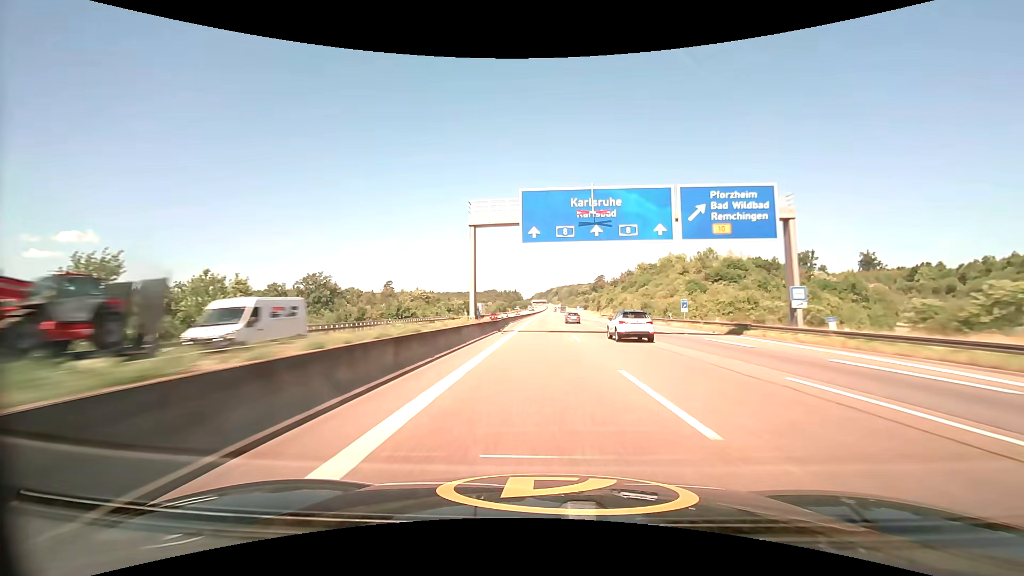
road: motorway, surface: asphalt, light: Day
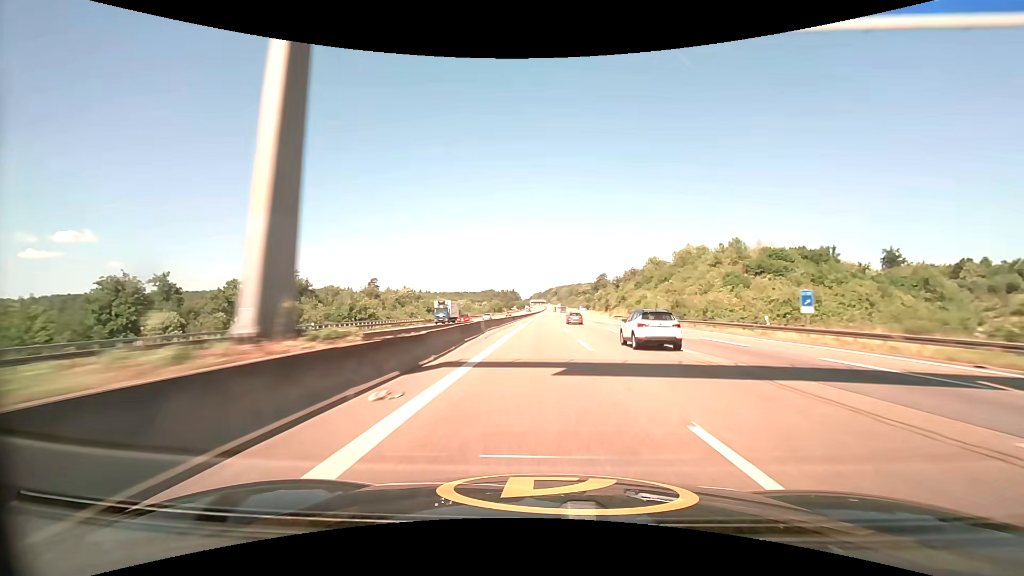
(0.0, +23.4) m; 0°
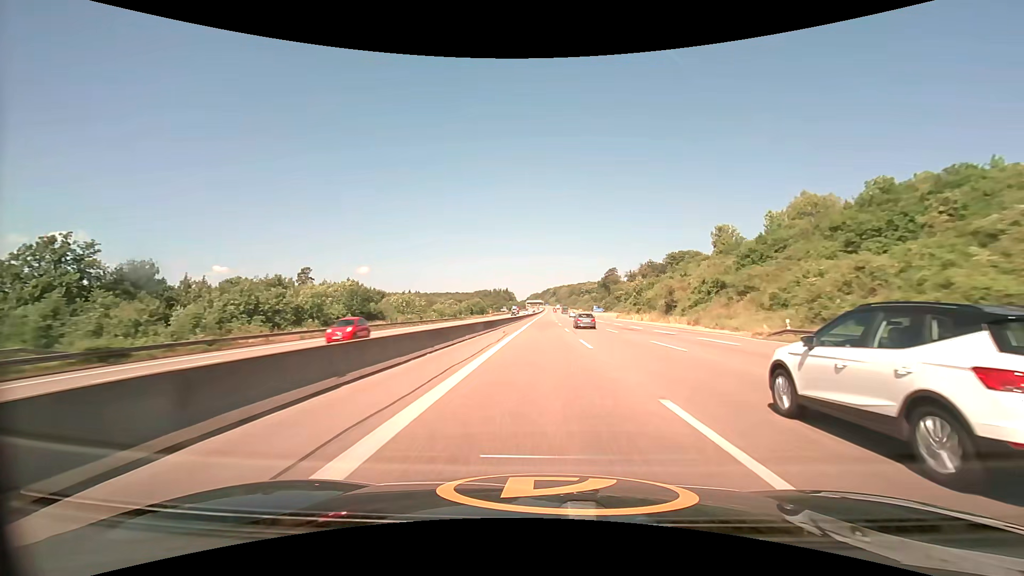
(+0.2, +69.9) m; 0°
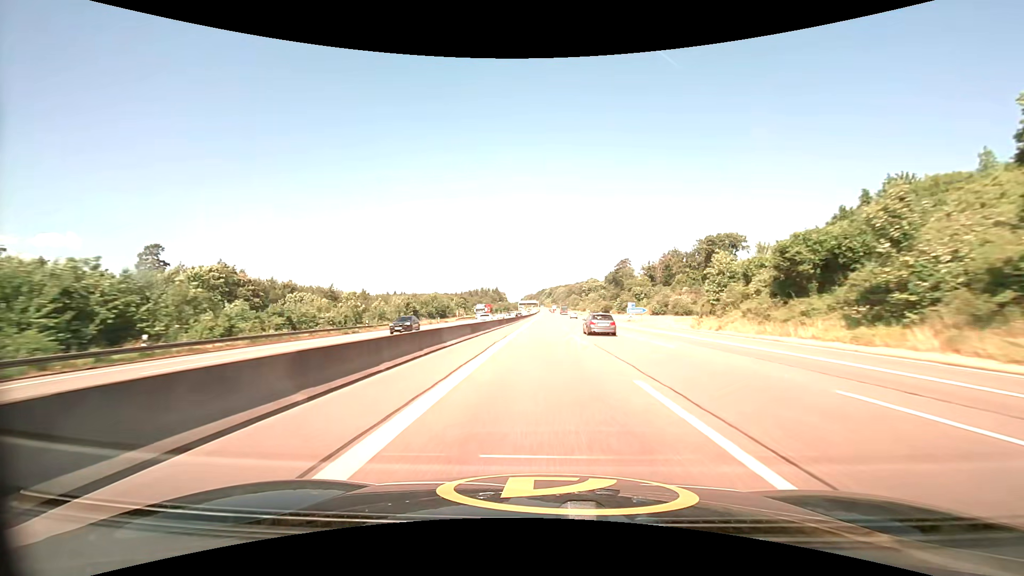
(+0.4, +69.4) m; +1°
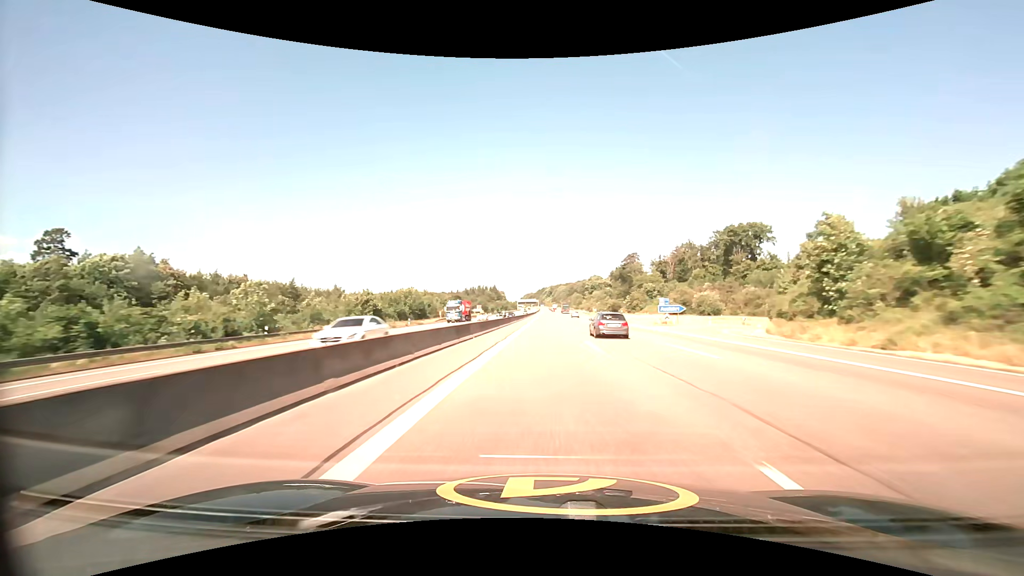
(0.0, +23.0) m; 0°
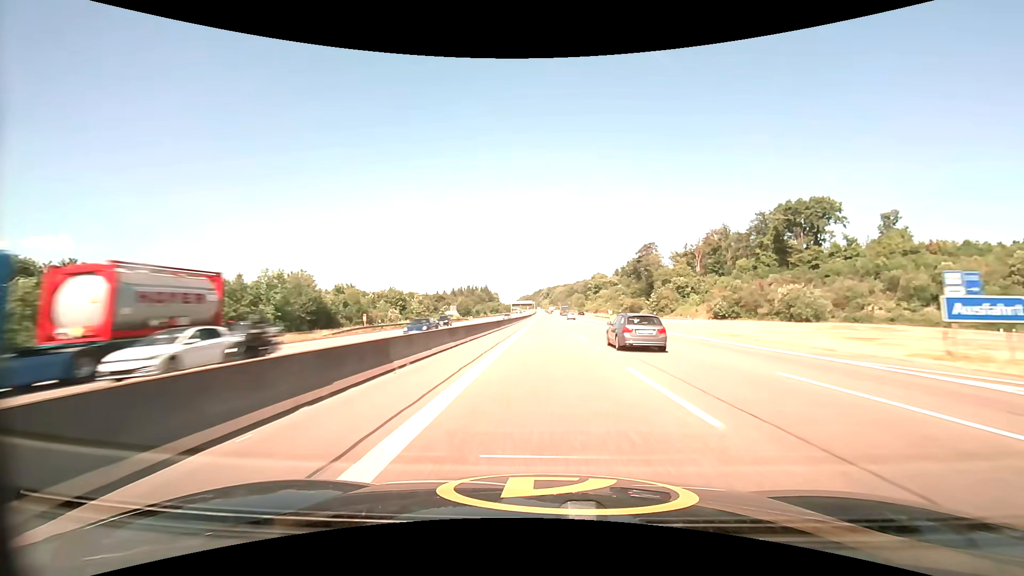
(0.0, +45.9) m; 0°
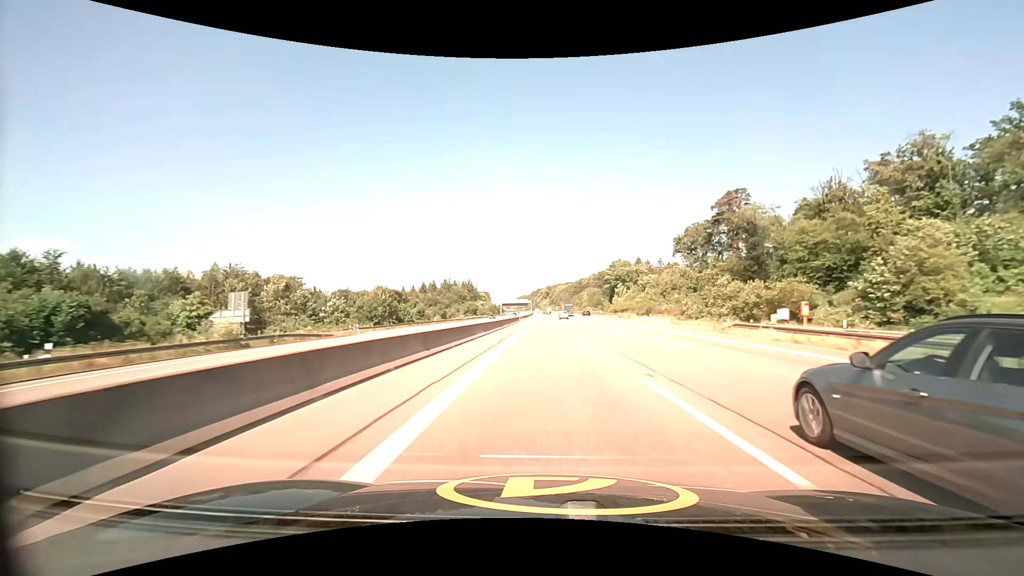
(+0.4, +92.0) m; 0°
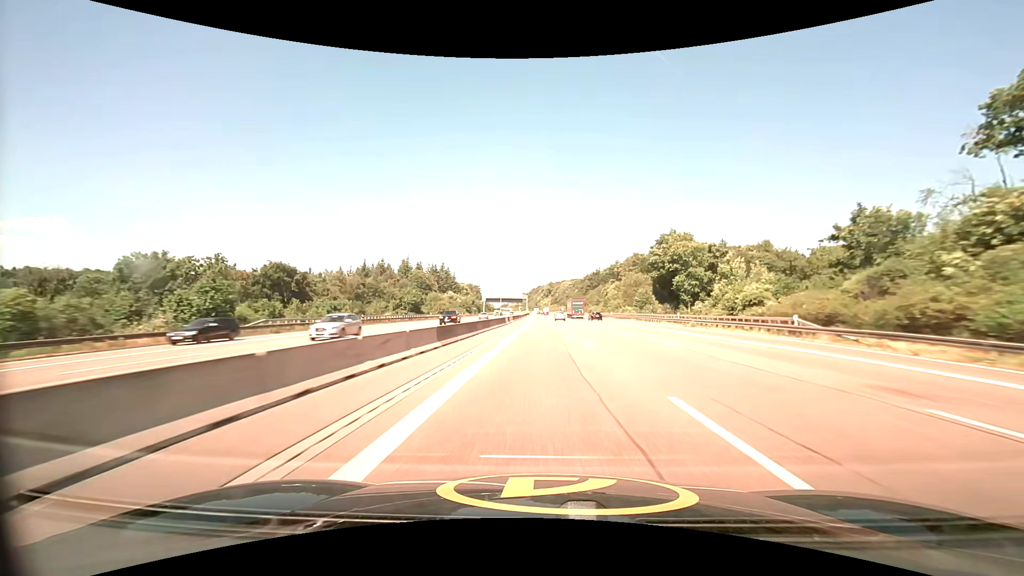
(+0.2, +92.7) m; 0°
(0, +10) (0, +20) (0, +30) (0, +40) (0, +50) (0, +60) (0, +70) (0, +80) (0, +90) (0, +100) m
